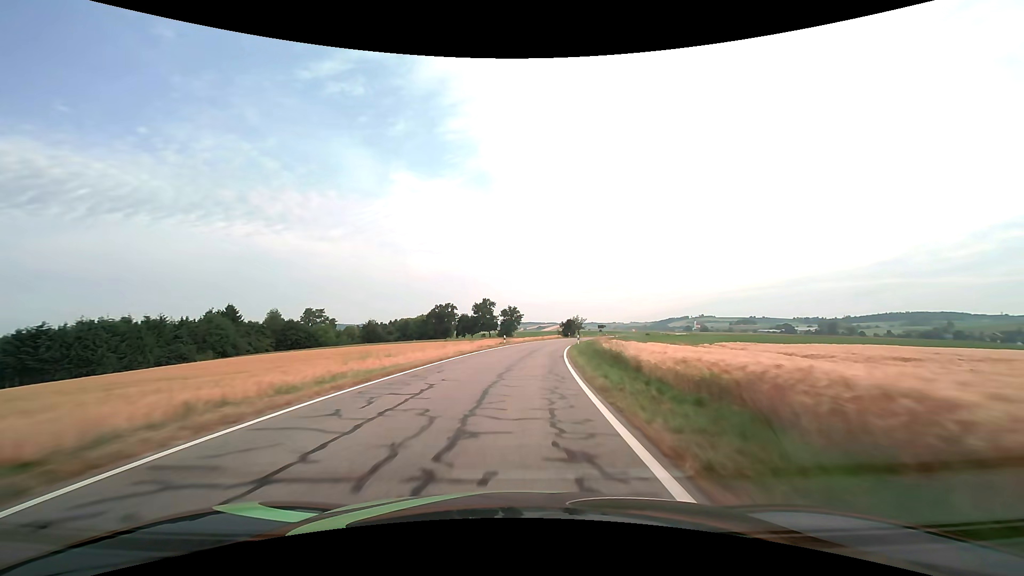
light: Day
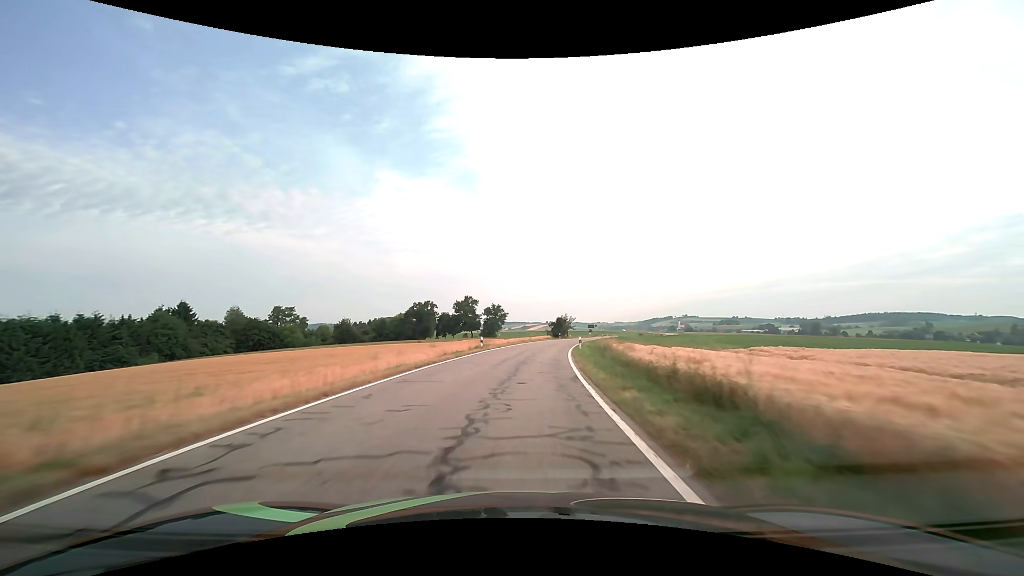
(+0.2, +12.3) m; +2°
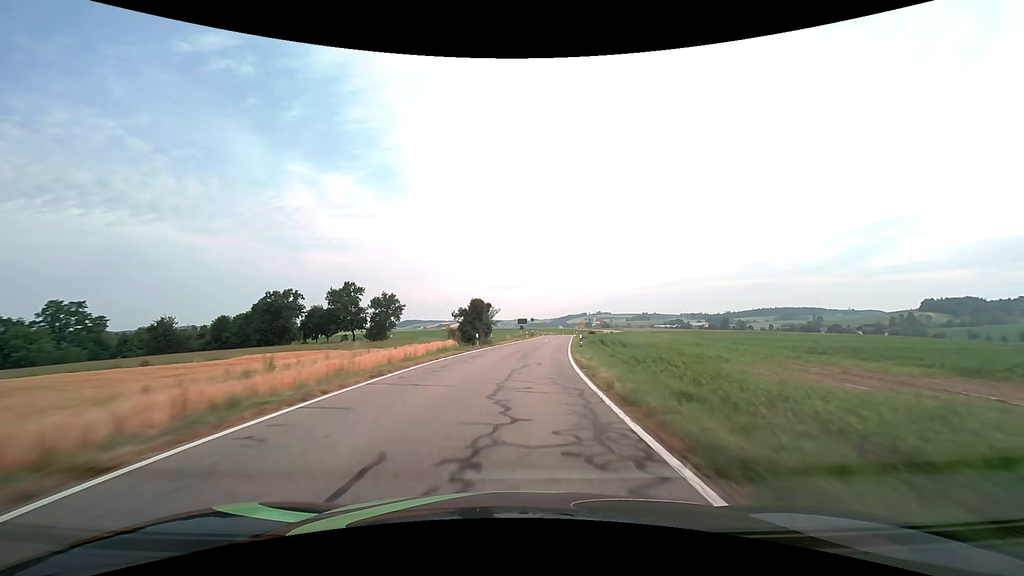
(+3.9, +50.0) m; +10°
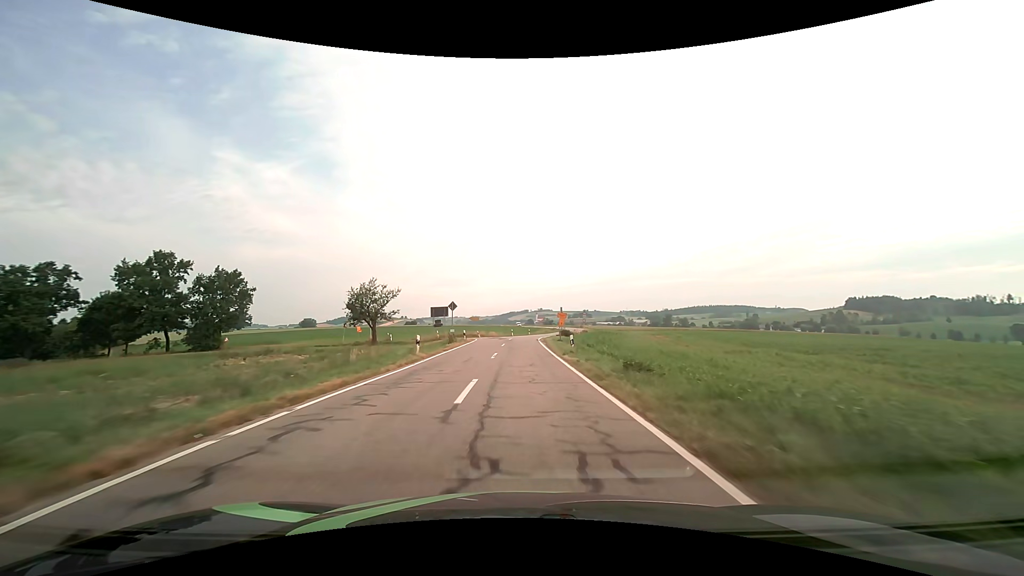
(+2.9, +47.8) m; +7°
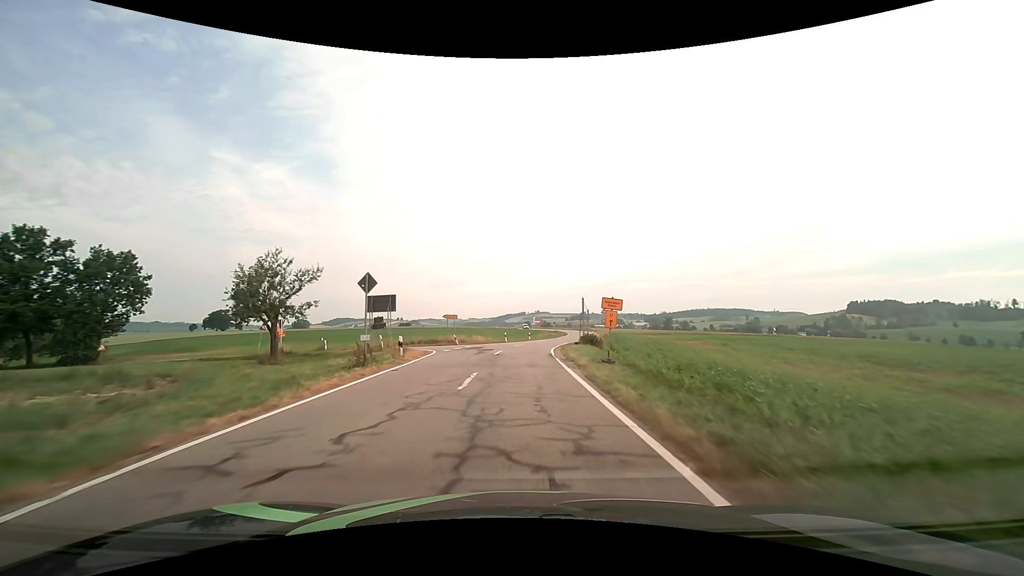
(0.0, +22.4) m; 0°
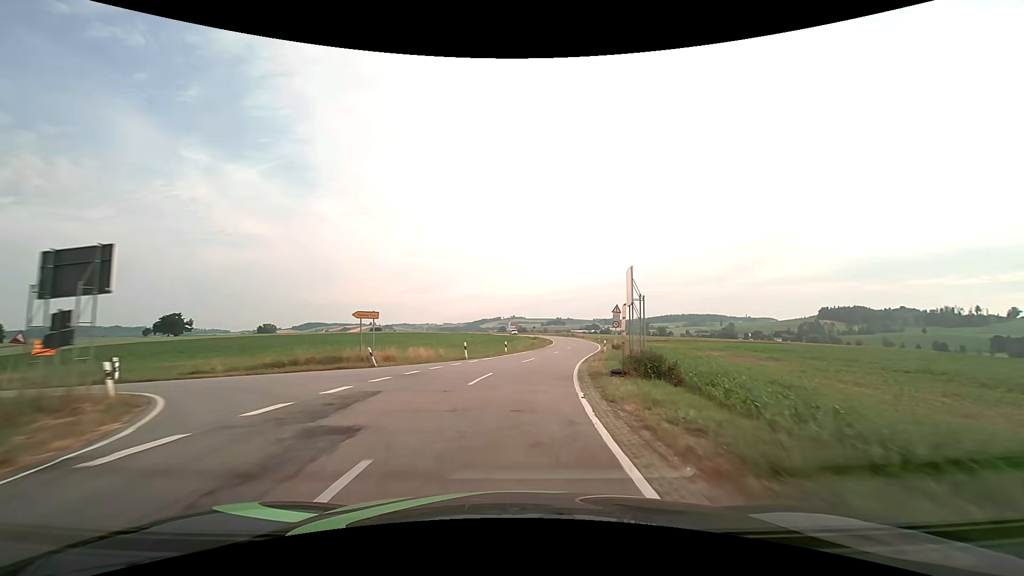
(+0.3, +21.4) m; +2°
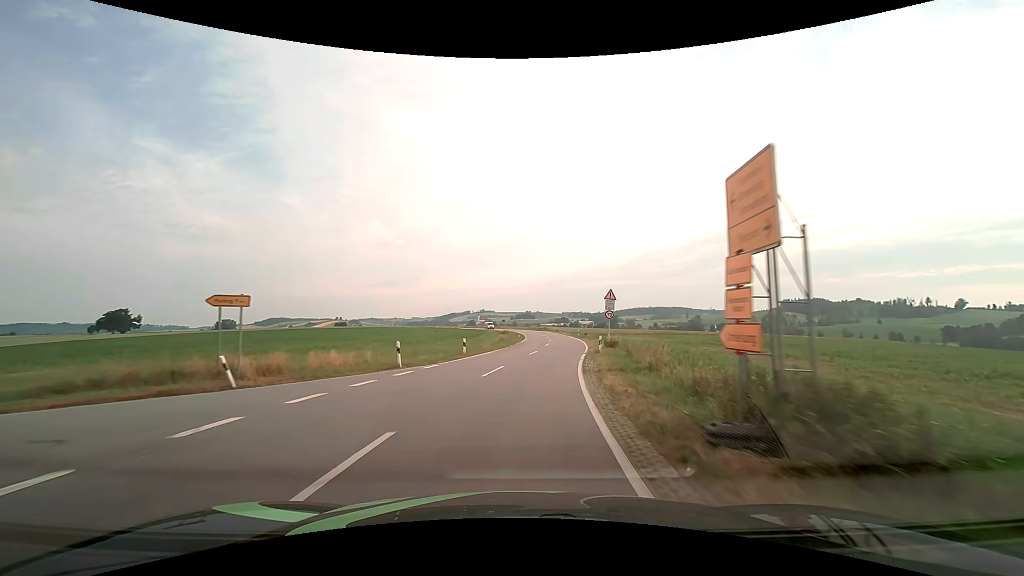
(+0.3, +10.4) m; +4°
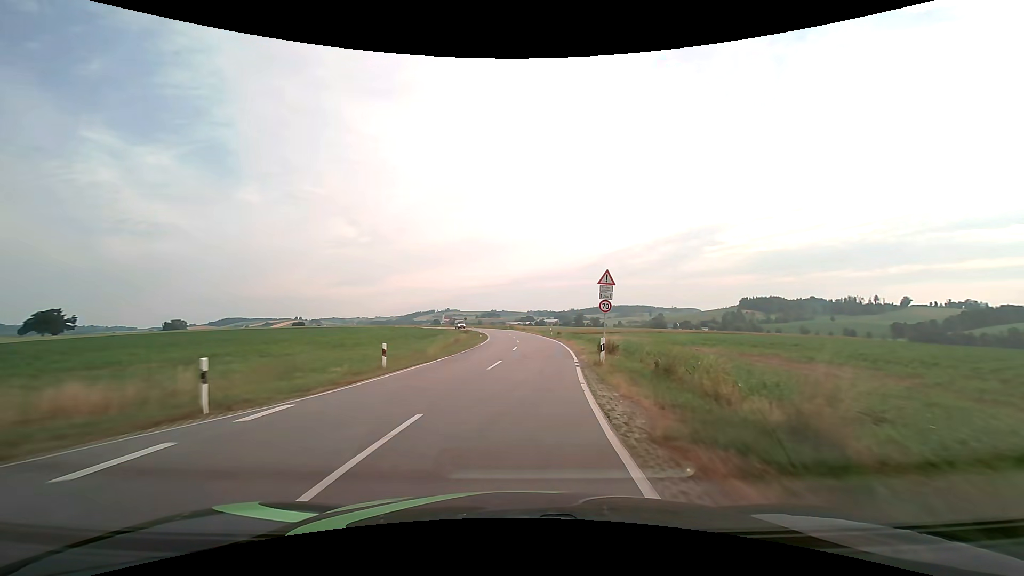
(+0.3, +10.5) m; +4°
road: secondary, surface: asphalt
(0, +10) (+1, +20) (+1, +30) (+1, +40) (+1, +50) (+1, +60) (0, +70) (-1, +80) (-2, +90) (-3, +100) m
